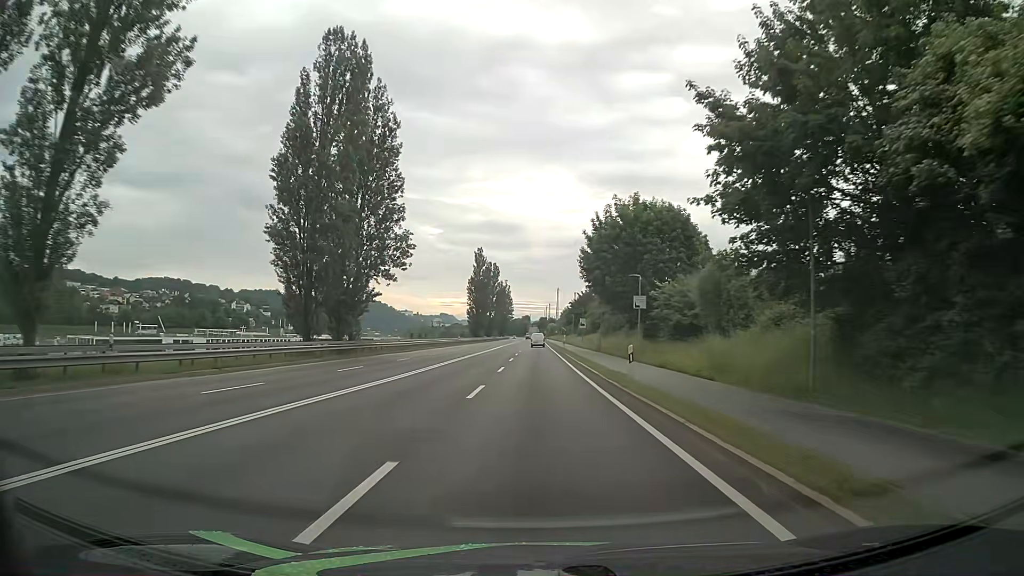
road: primary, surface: asphalt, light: Day
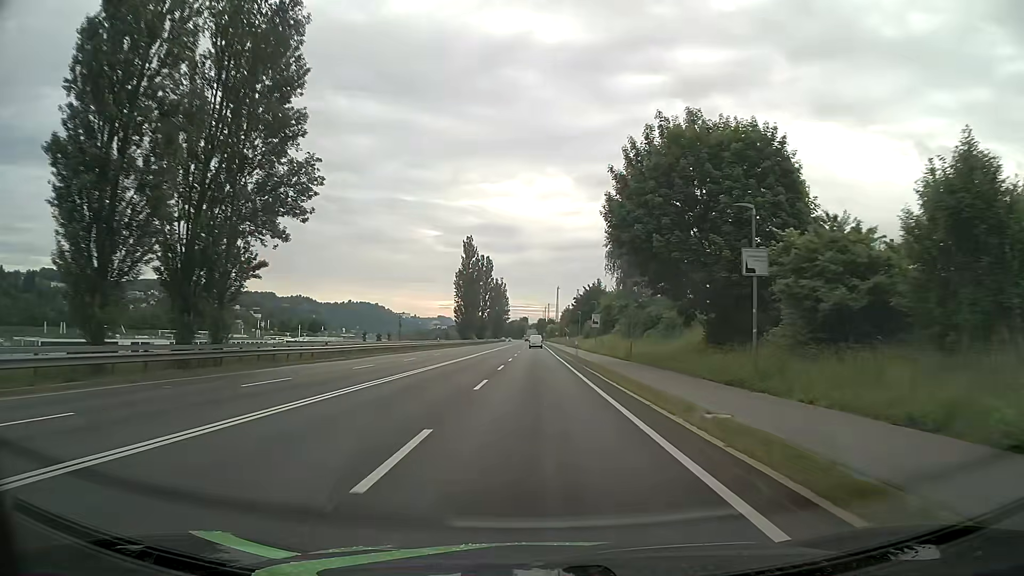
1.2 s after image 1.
(-0.1, +21.4) m; 0°
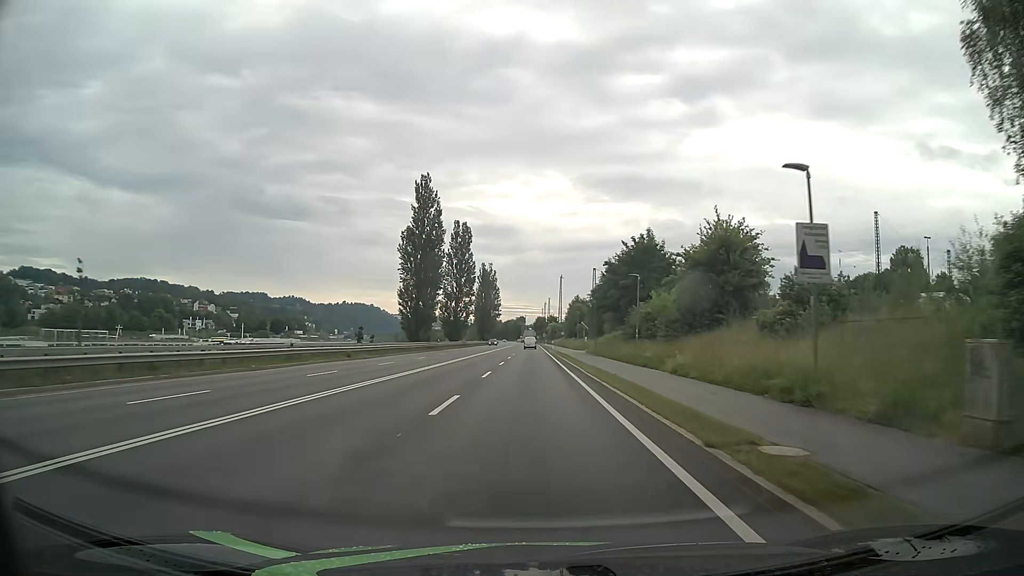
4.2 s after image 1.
(+0.2, +53.6) m; 0°
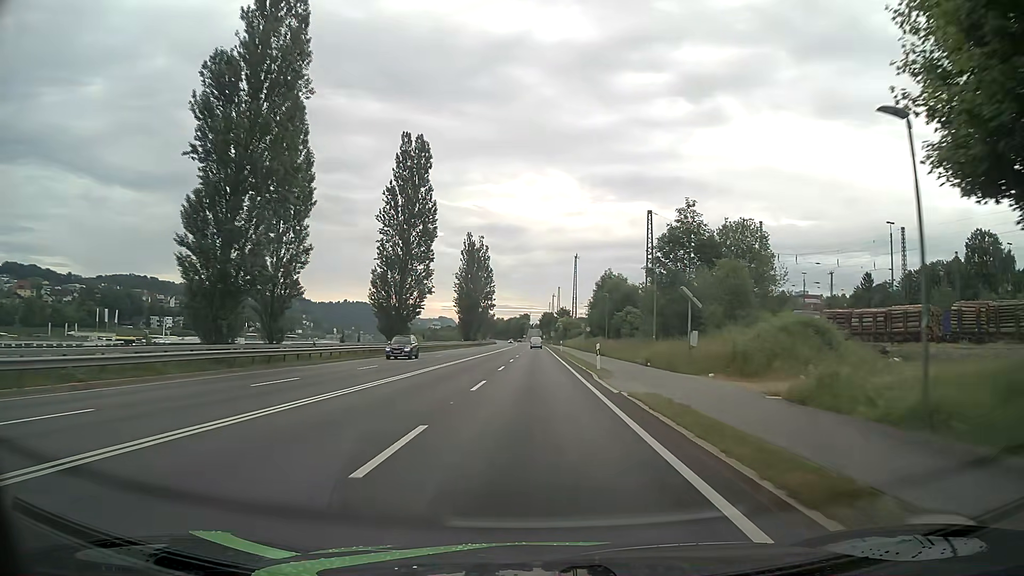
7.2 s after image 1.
(-0.2, +53.7) m; 0°
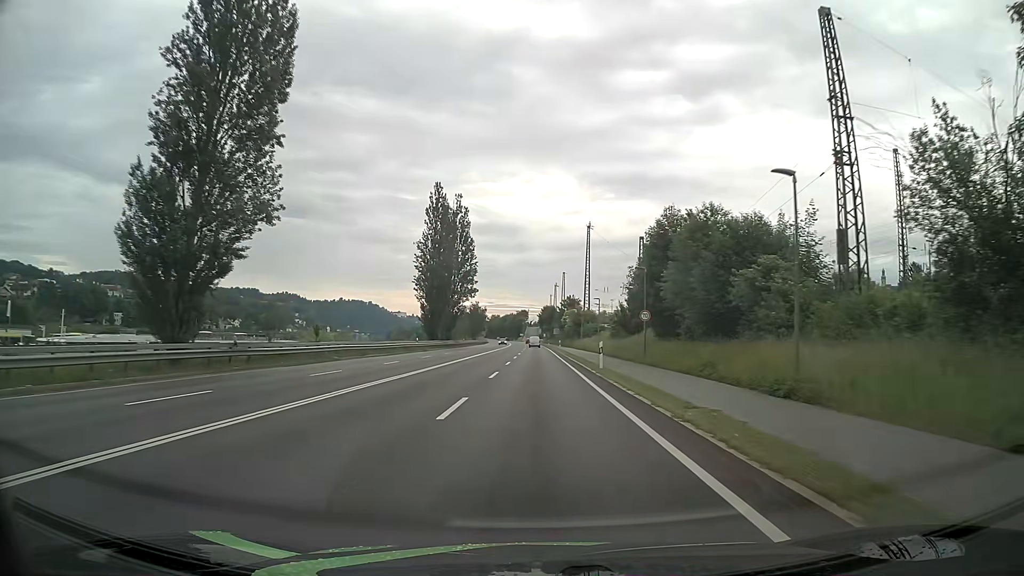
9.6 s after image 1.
(0.0, +43.0) m; 0°
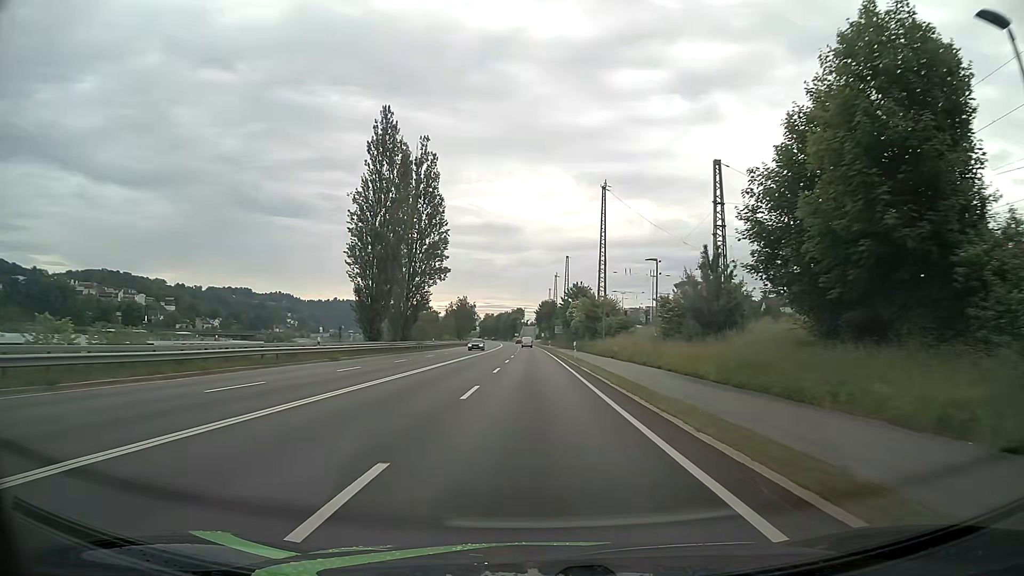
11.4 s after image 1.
(-0.1, +32.2) m; 0°
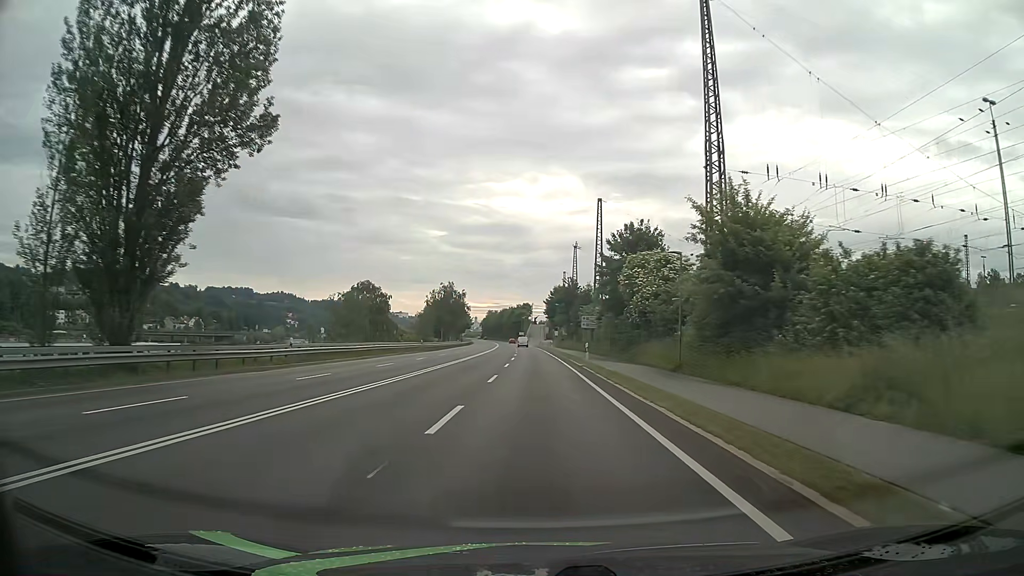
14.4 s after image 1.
(-0.2, +53.7) m; -1°
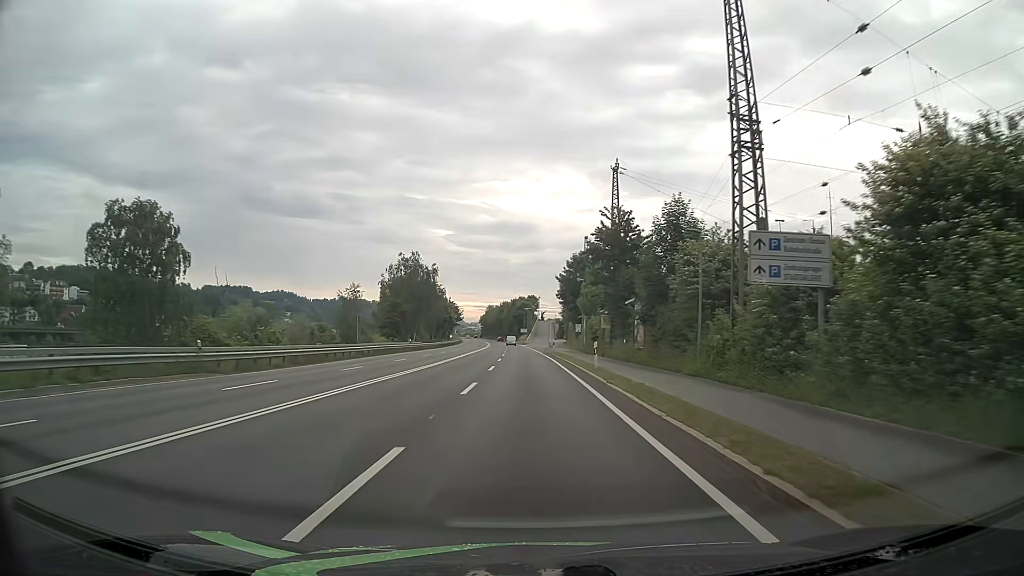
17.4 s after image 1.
(+0.1, +53.8) m; 0°
(0, +10) (0, +20) (0, +30) (-1, +40) (-1, +50) (-1, +60) (-1, +70) (-1, +80) (-1, +90) (-1, +100) m
